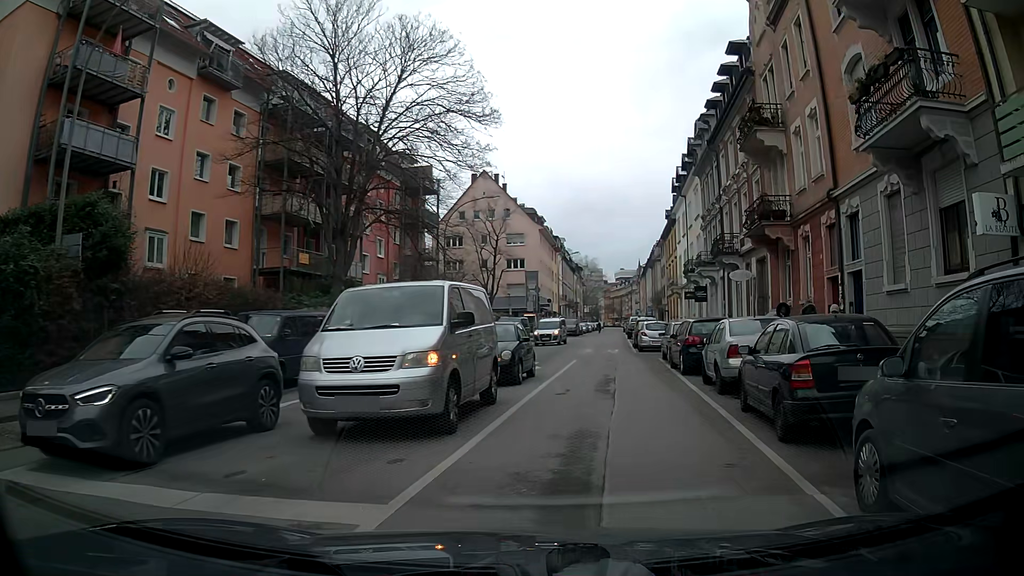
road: residential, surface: asphalt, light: Day
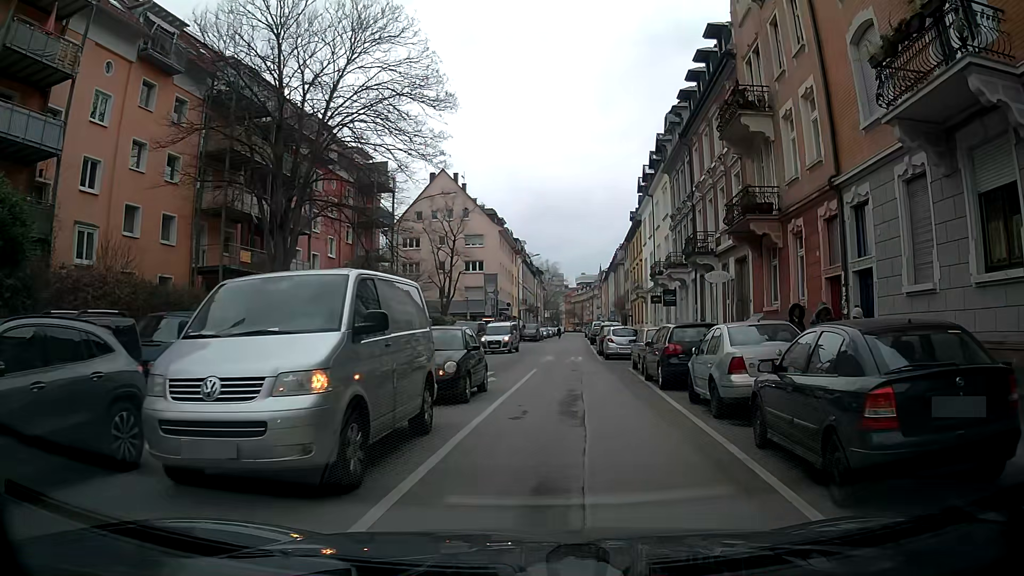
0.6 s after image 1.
(+0.1, +2.7) m; +2°
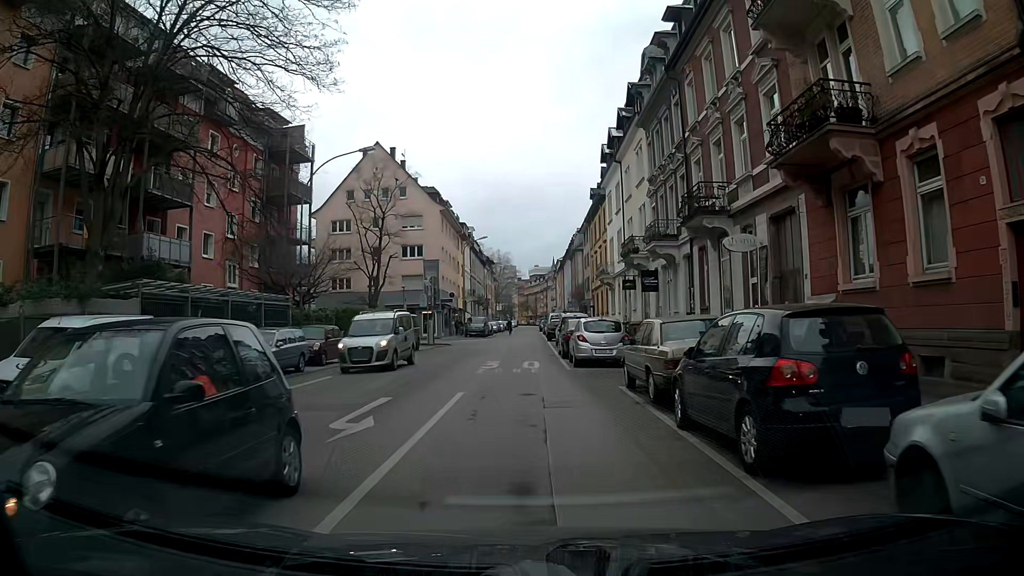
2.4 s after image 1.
(+0.3, +9.6) m; +3°
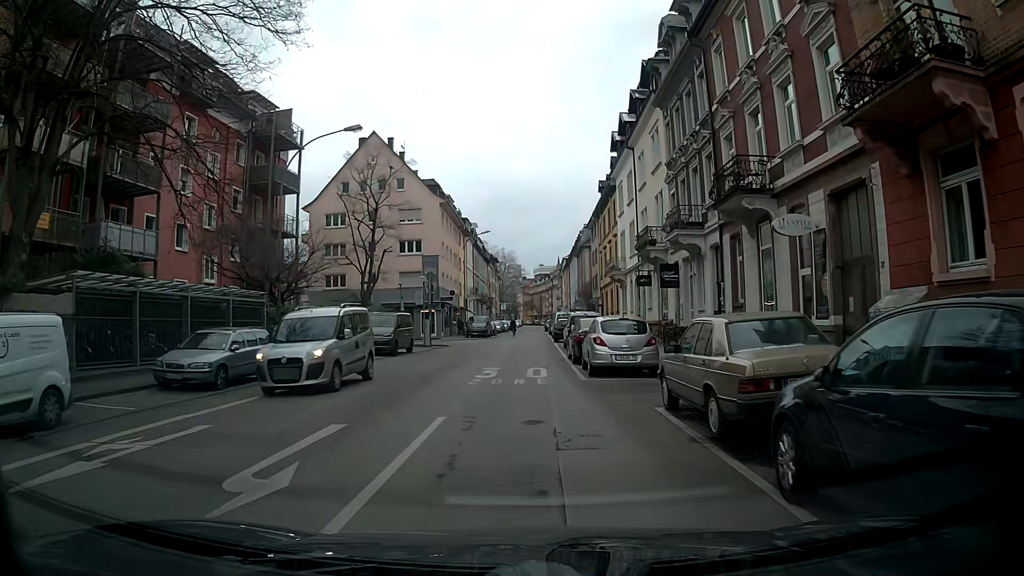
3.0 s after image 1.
(0.0, +3.6) m; -1°
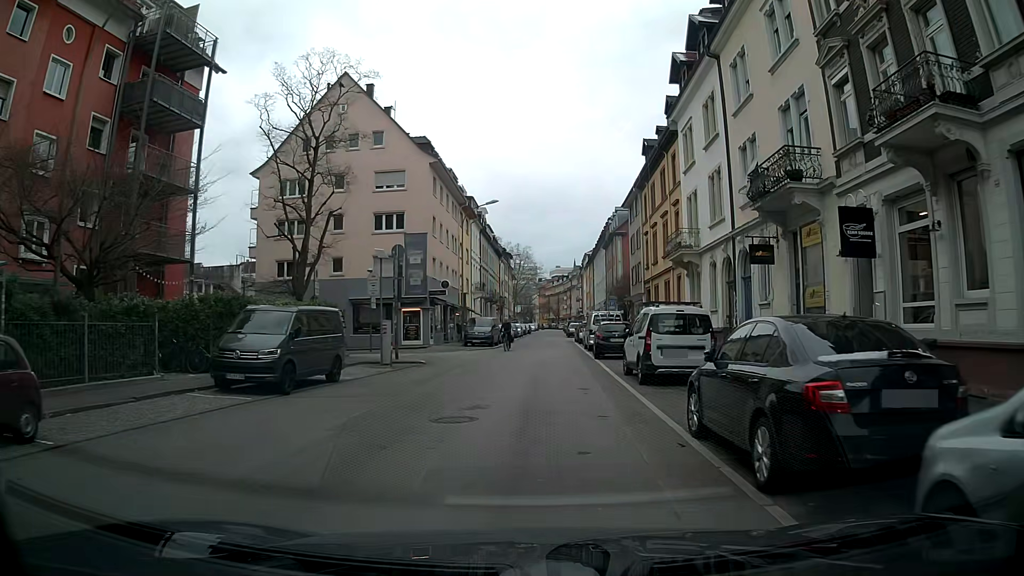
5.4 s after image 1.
(-0.2, +16.4) m; -1°
(0, +10) (+1, +20) (+1, +30) (+1, +40) (+2, +50) (+2, +60) (+3, +70) (+3, +80) (+4, +90) (+4, +100) m
